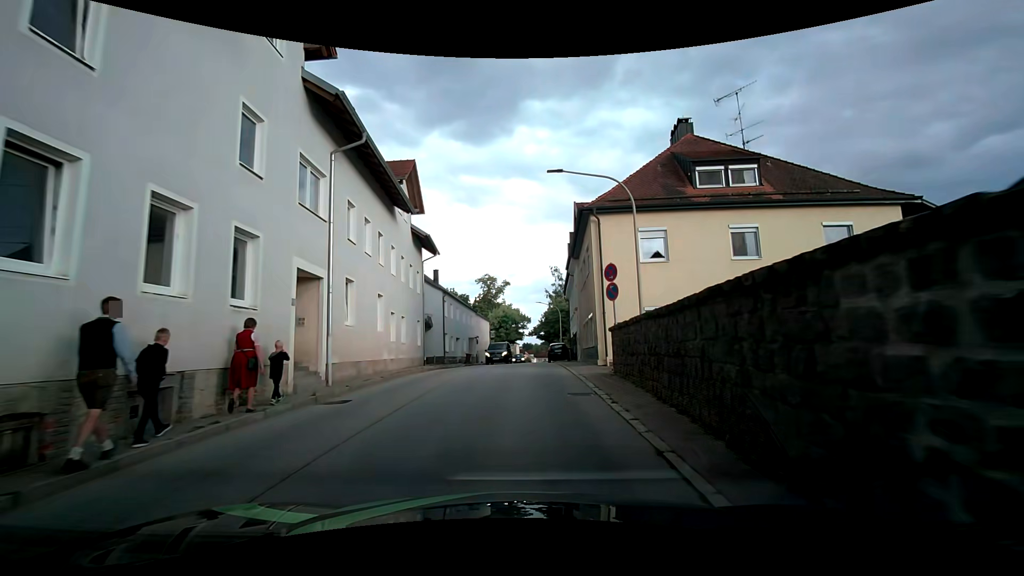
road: secondary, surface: asphalt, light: Day
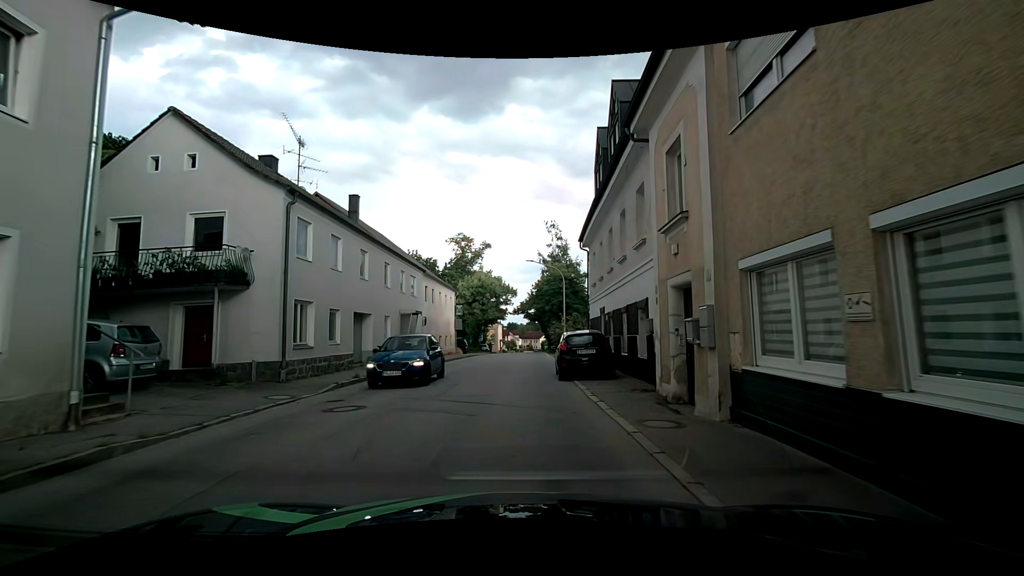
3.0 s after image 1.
(+0.9, +23.2) m; +1°
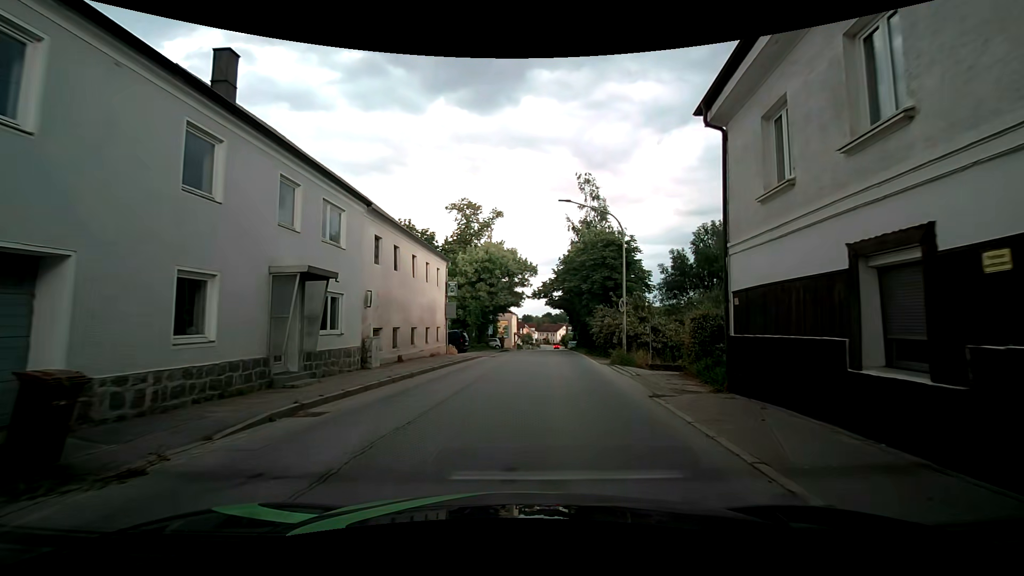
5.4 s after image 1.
(+0.3, +16.3) m; -1°
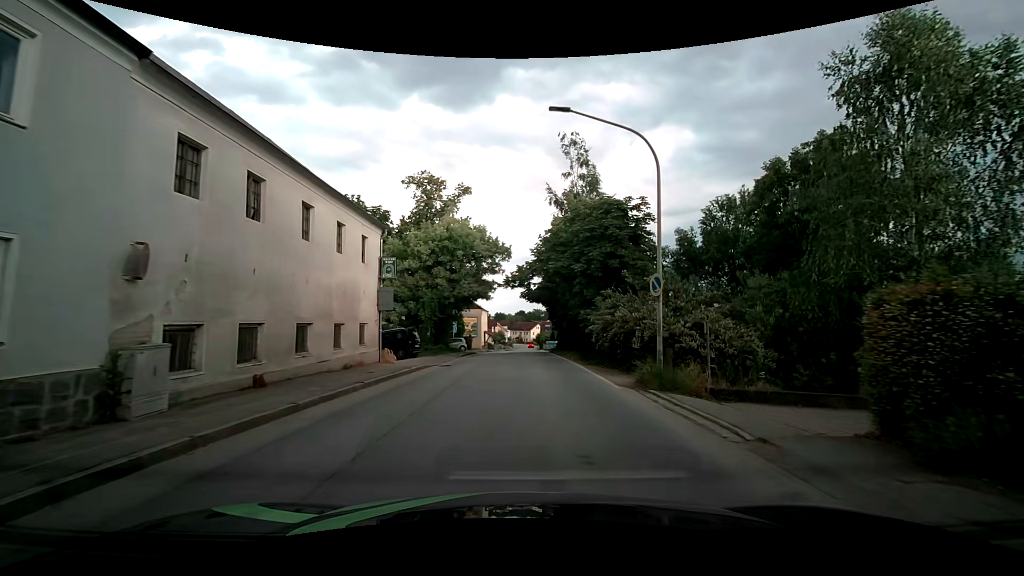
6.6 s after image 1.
(+0.4, +9.6) m; +4°
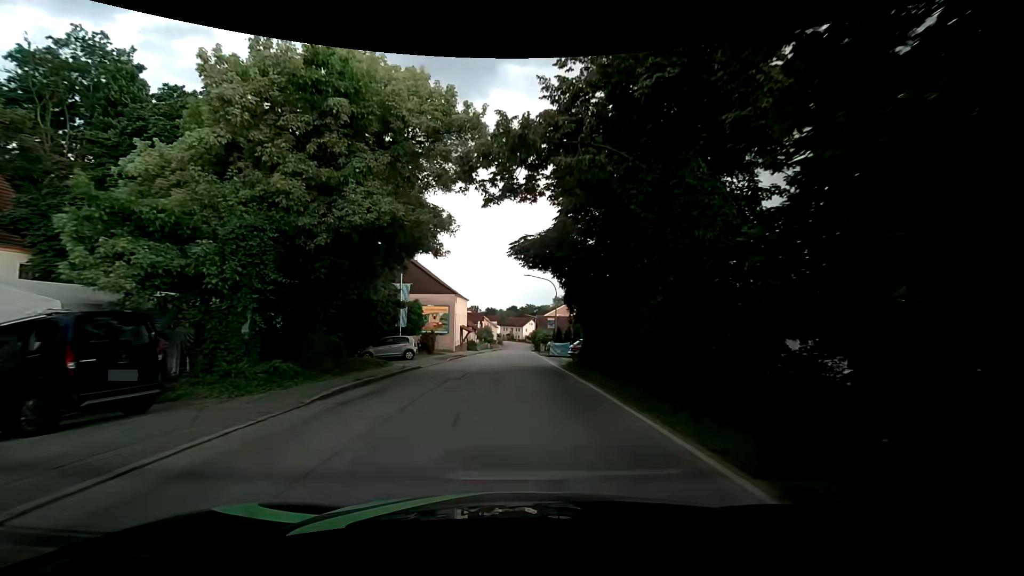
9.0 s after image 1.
(+0.4, +22.1) m; +1°
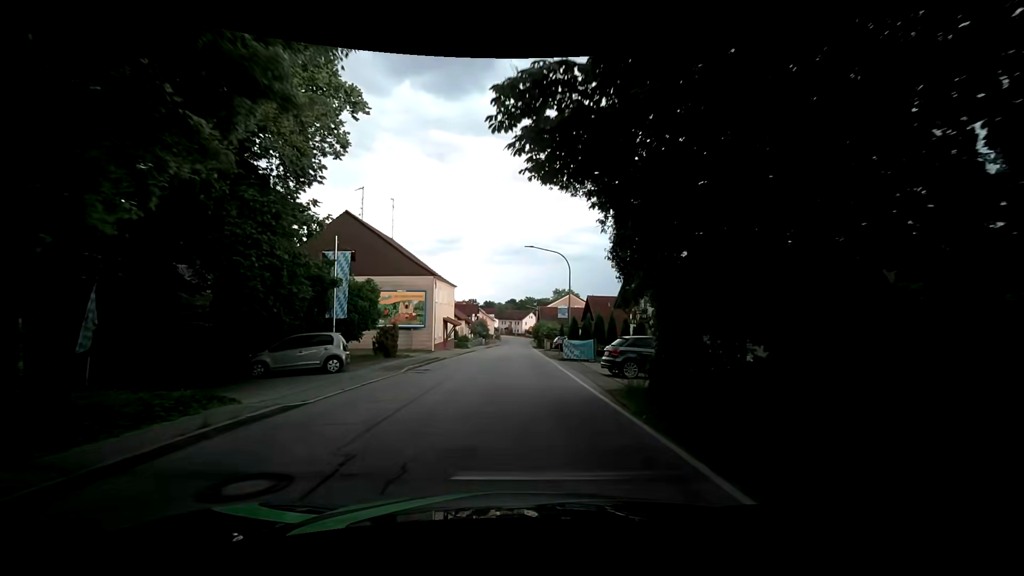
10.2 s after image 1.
(0.0, +12.4) m; -1°
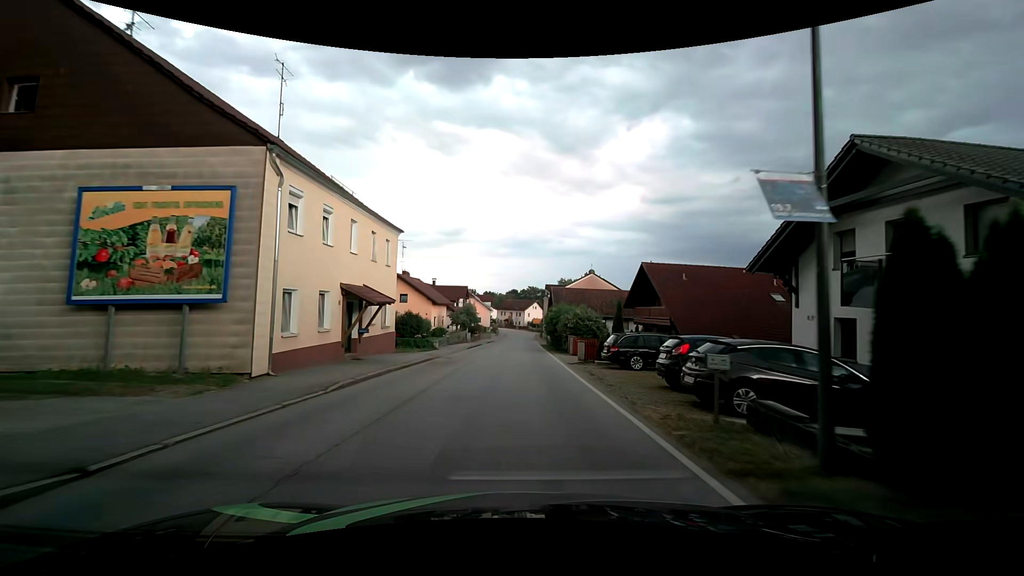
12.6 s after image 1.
(+0.3, +26.4) m; +1°
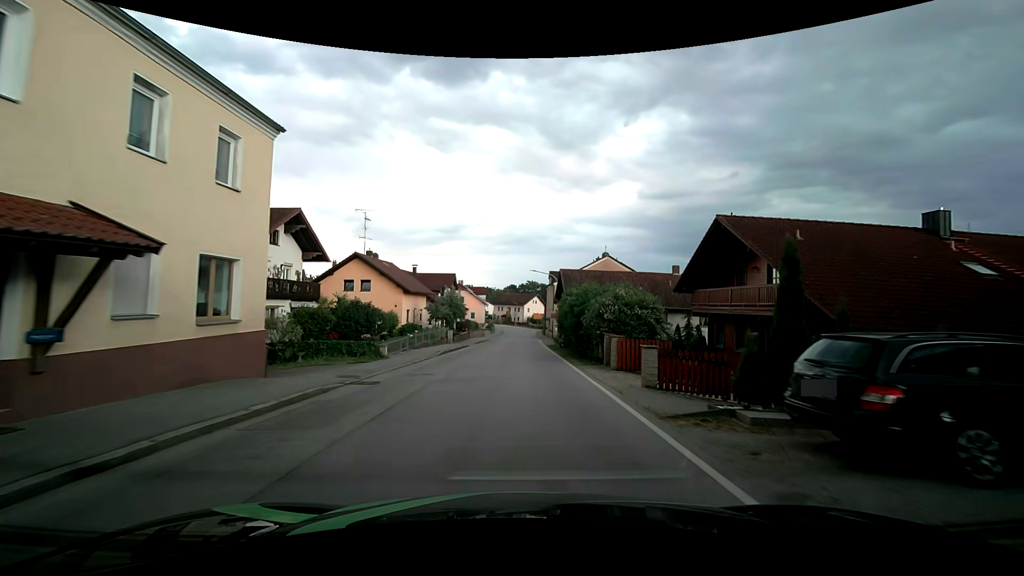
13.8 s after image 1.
(+0.1, +14.0) m; +1°
(0, +10) (0, +20) (0, +30) (0, +40) (0, +50) (+1, +60) (+1, +70) (+1, +80) (+1, +90) (+1, +100) m
